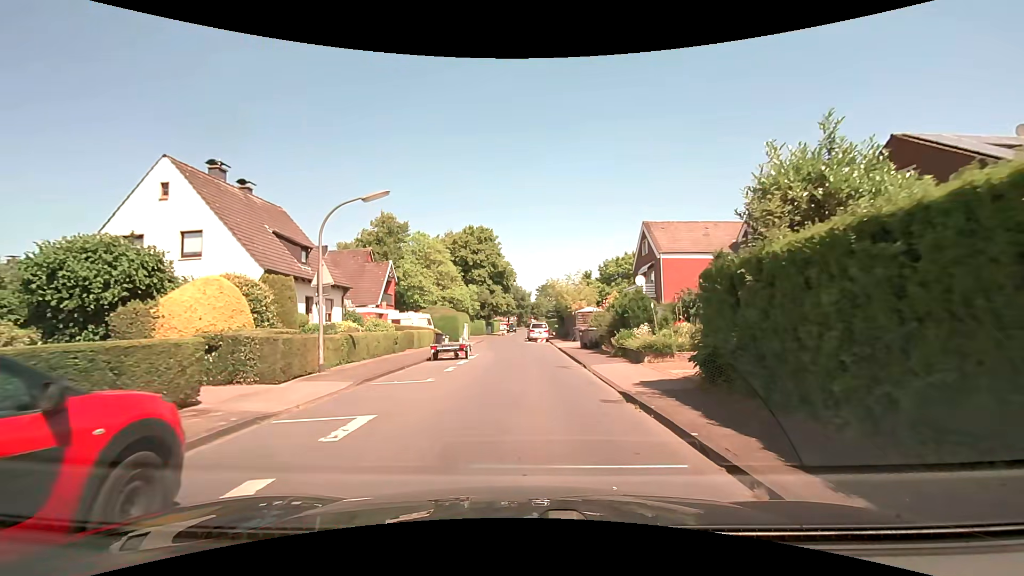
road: residential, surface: asphalt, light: Day
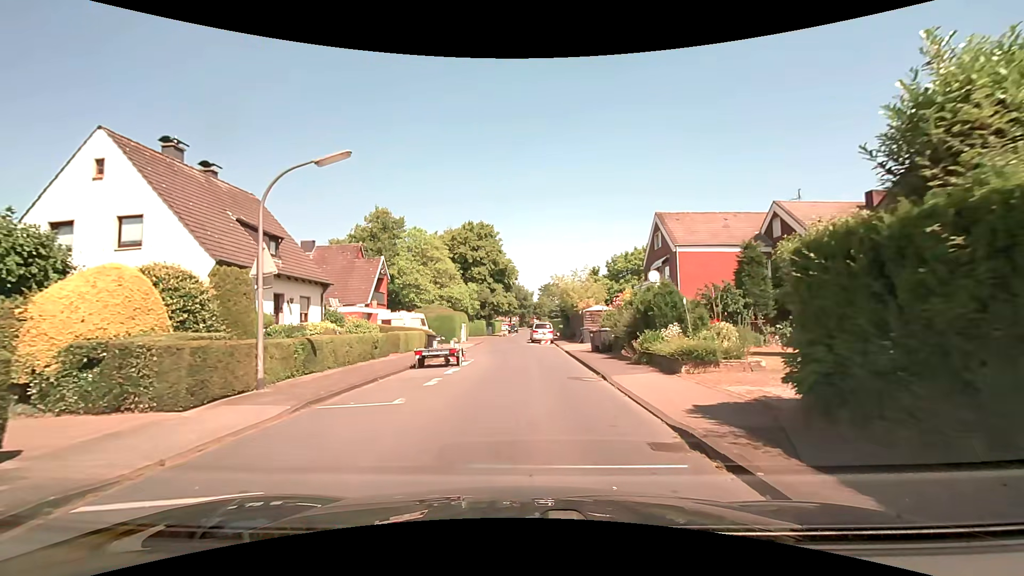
(0.0, +3.5) m; 0°
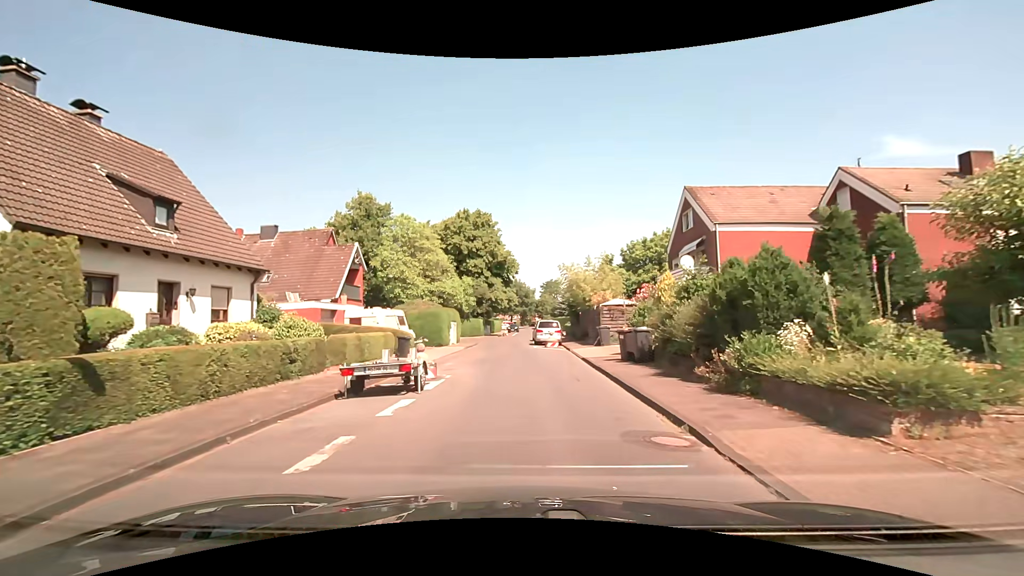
(0.0, +7.0) m; -1°
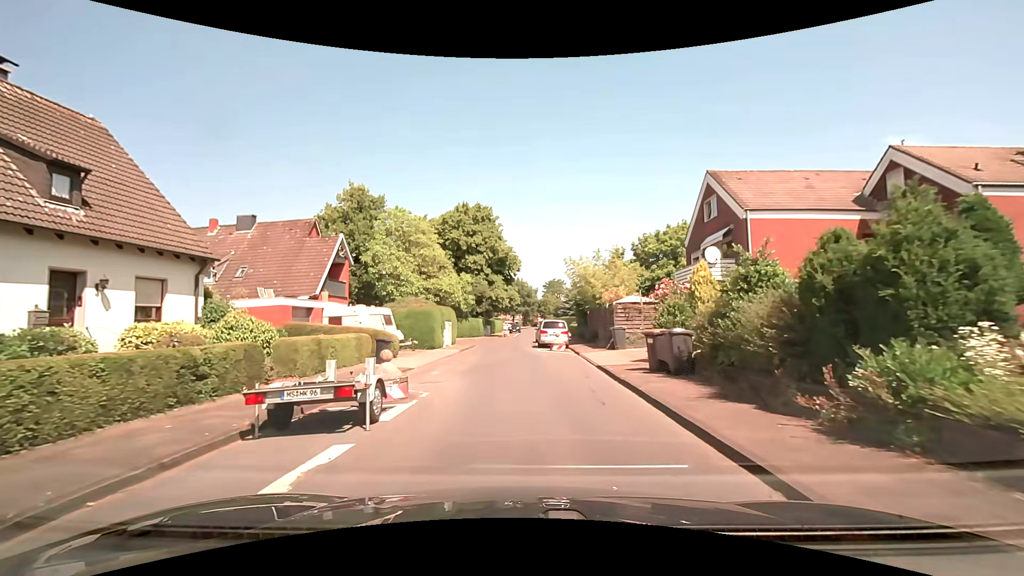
(0.0, +3.5) m; 0°
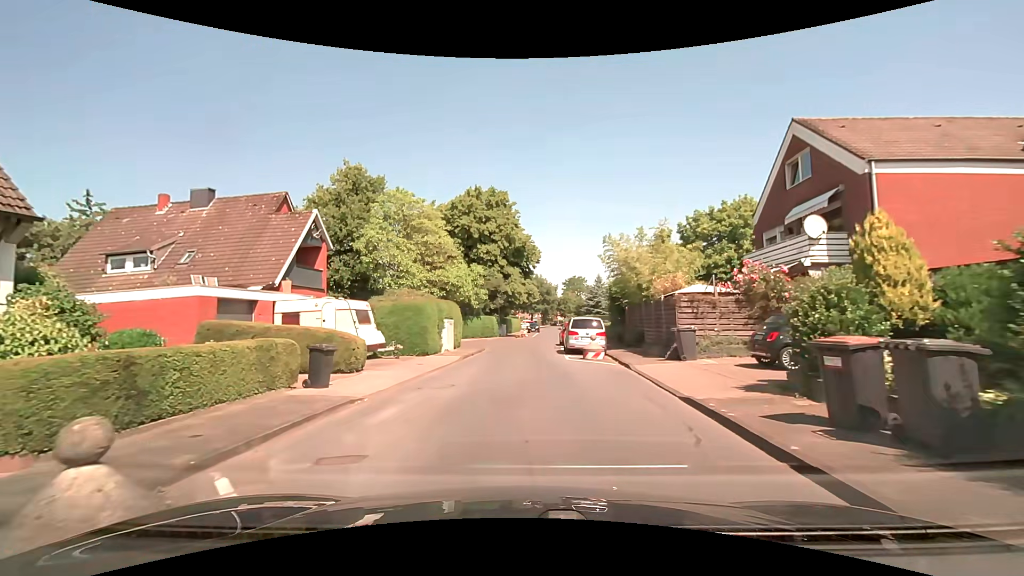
(0.0, +7.1) m; -1°
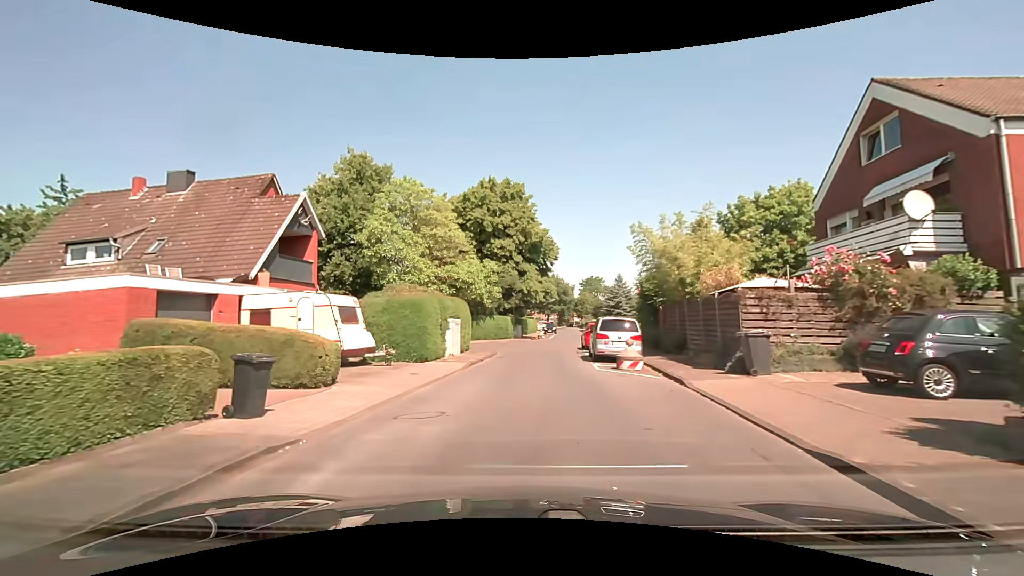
(-0.1, +3.6) m; -2°
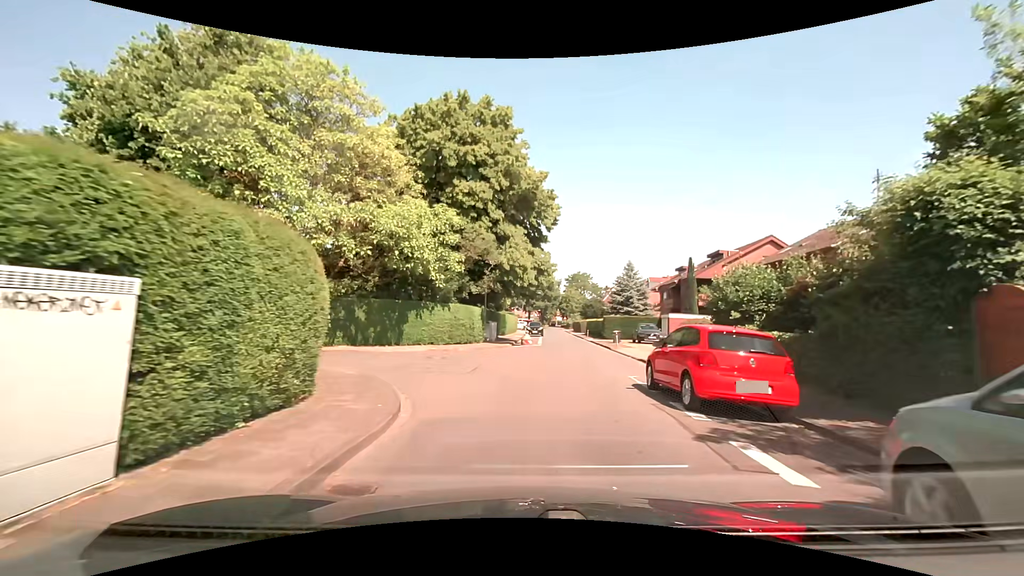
(0.0, +18.1) m; +4°
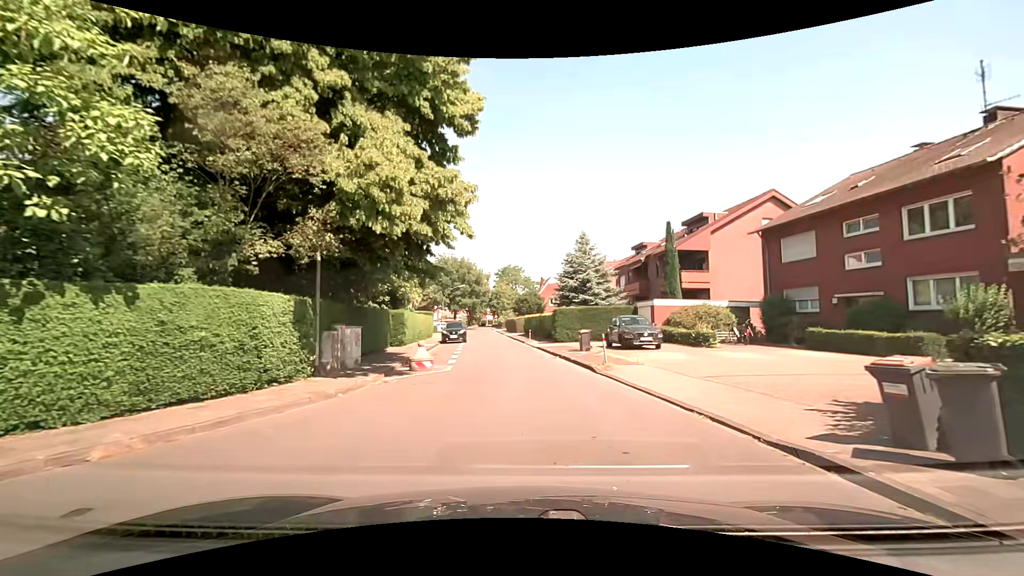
(+0.7, +16.6) m; +7°
